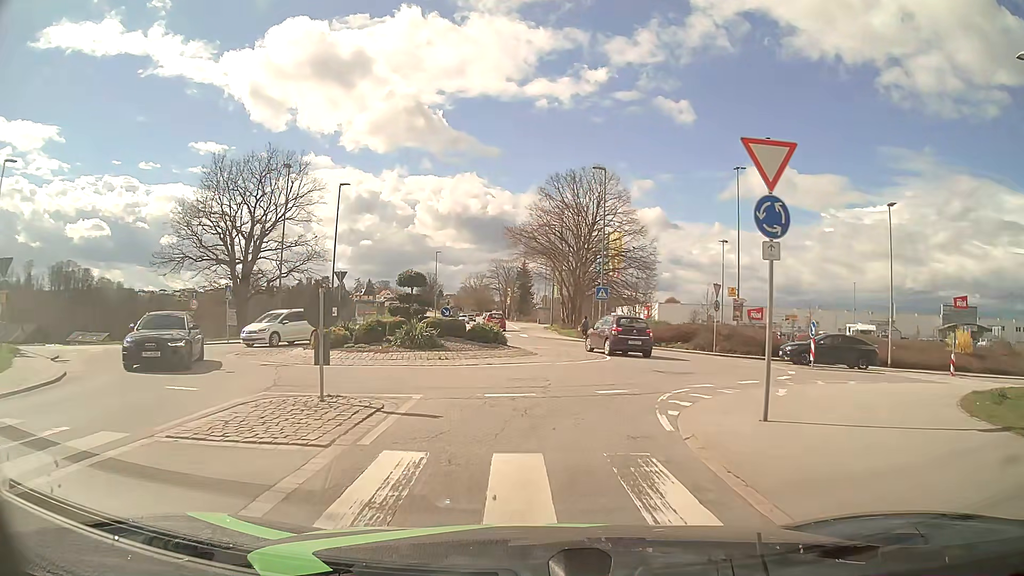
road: tertiary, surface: asphalt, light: Day
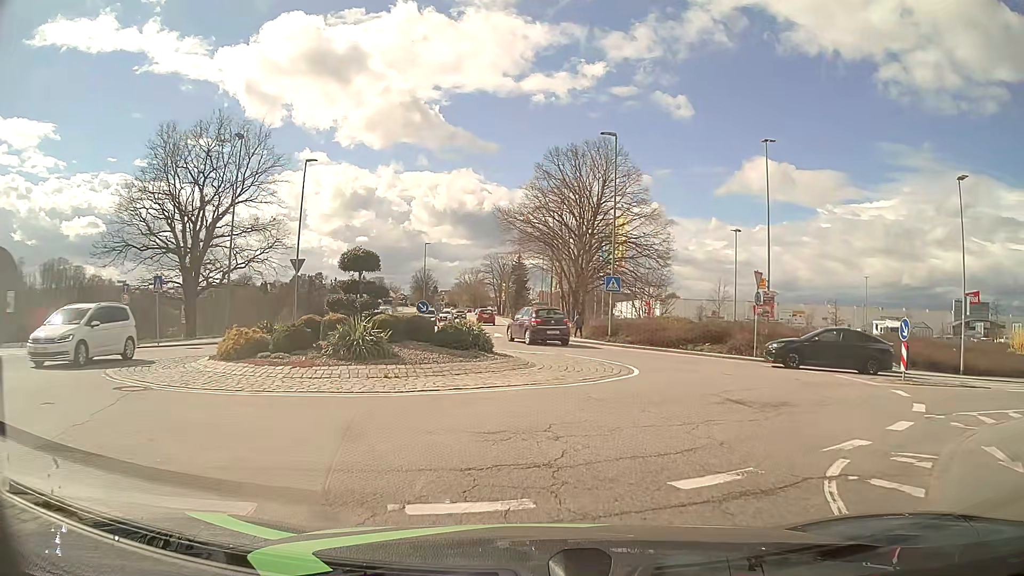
(0.0, +6.7) m; +1°
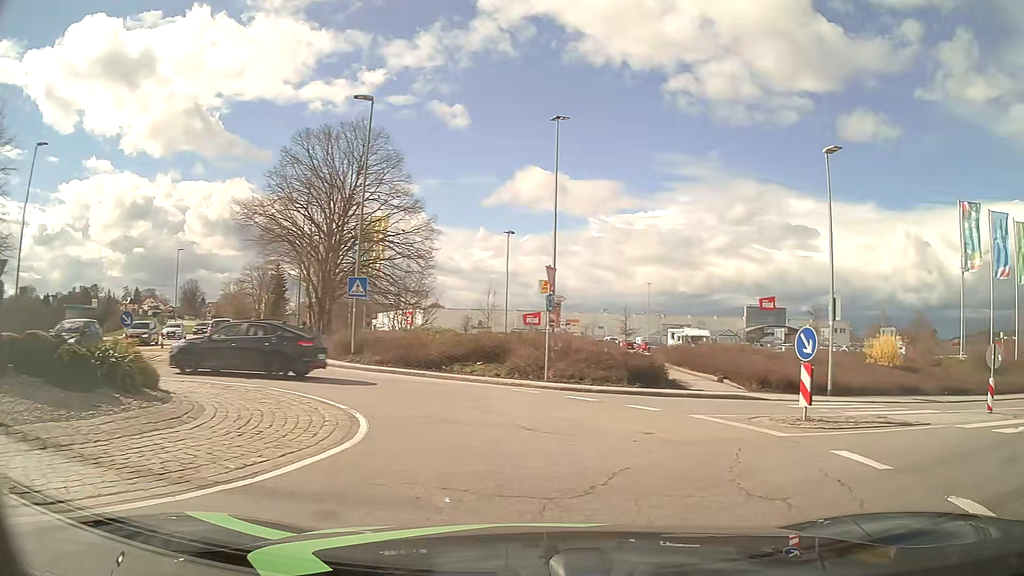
(+0.9, +7.1) m; +19°
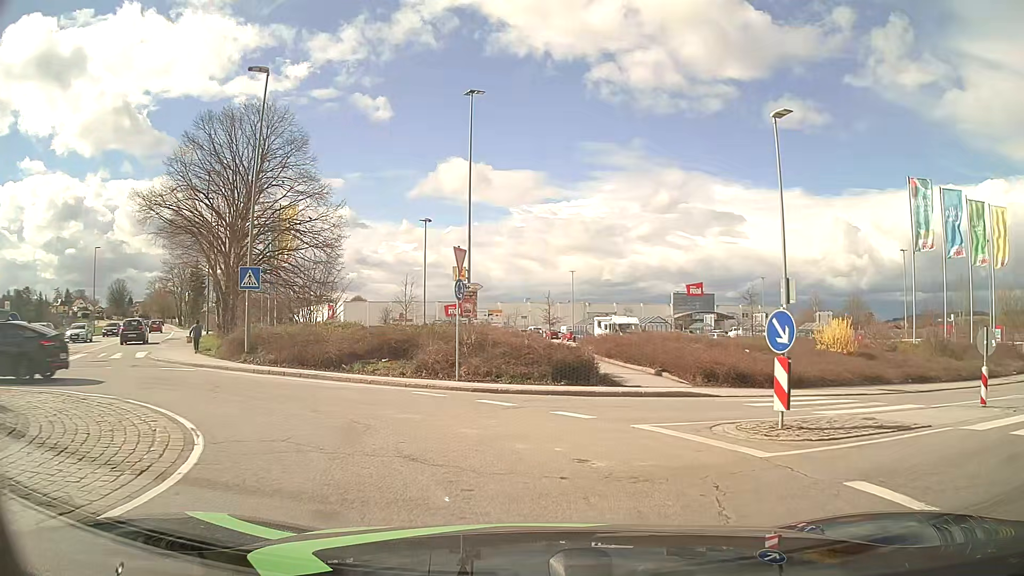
(+0.2, +2.8) m; +8°
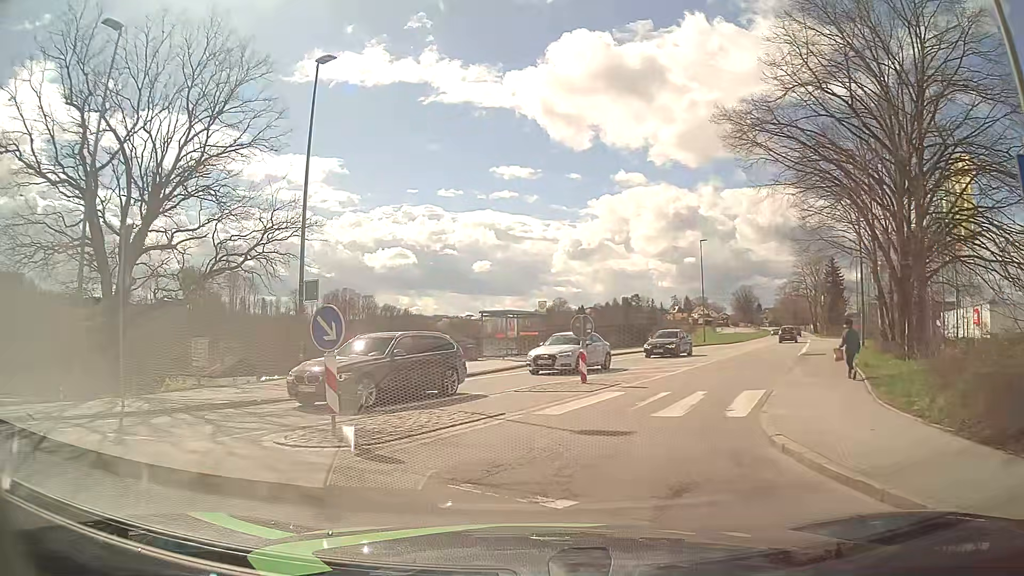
(-6.8, +14.1) m; -56°
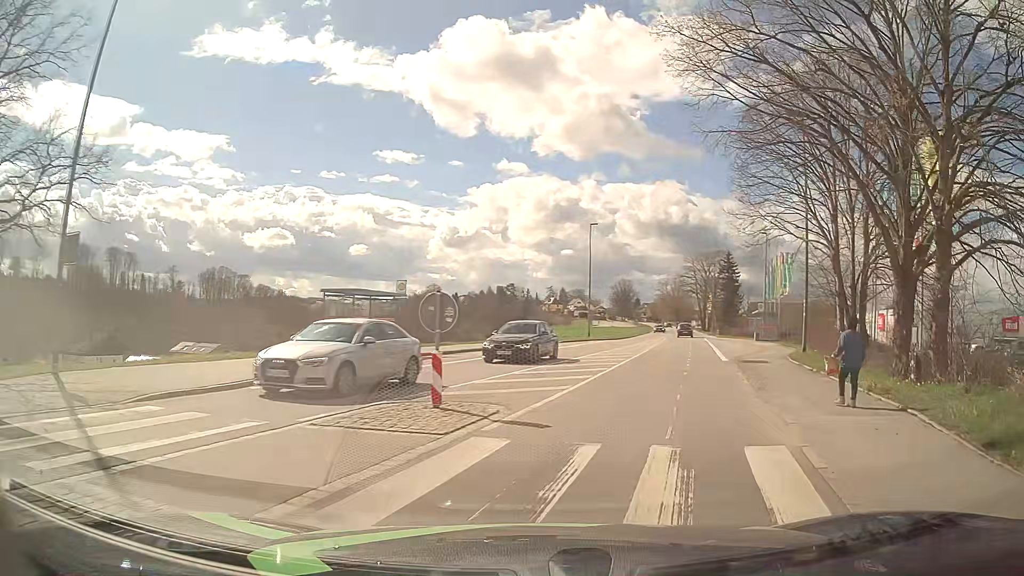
(+0.4, +7.0) m; +10°
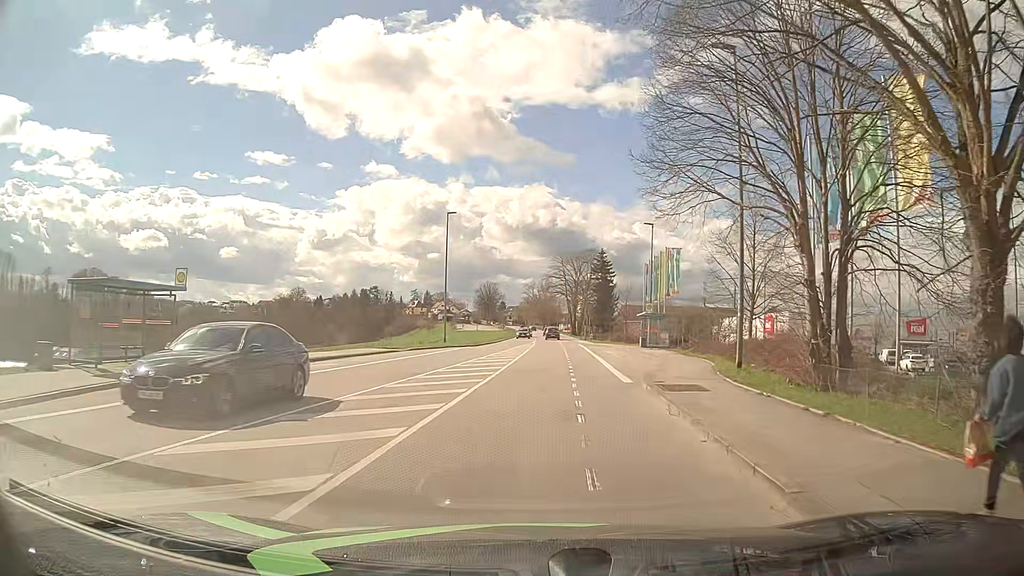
(+1.1, +8.4) m; +12°
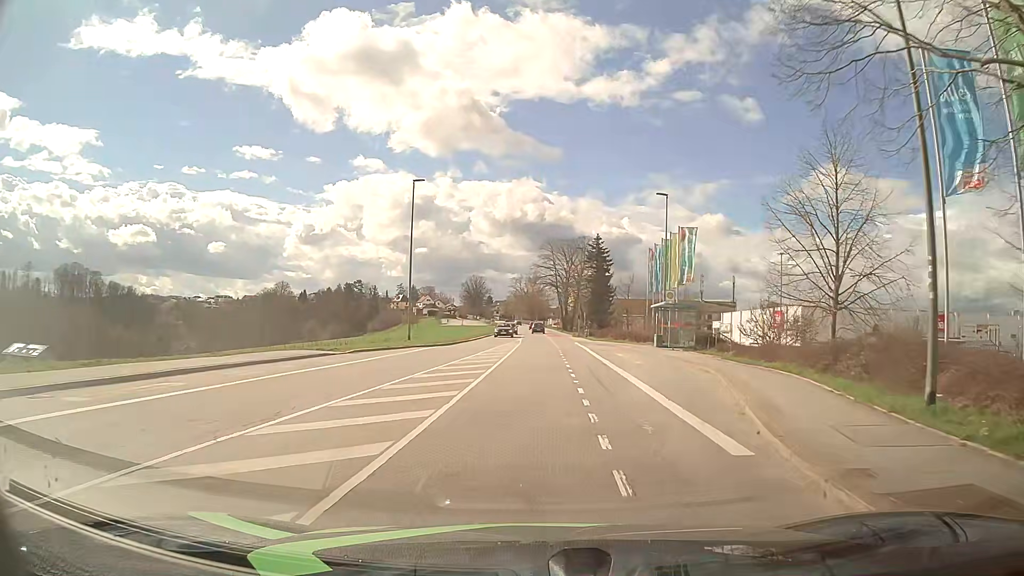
(+0.1, +10.6) m; +2°
(0, +10) (0, +20) (0, +30) (0, +40) (0, +50) (0, +60) (0, +70) (0, +80) (0, +90) (-1, +100) m
